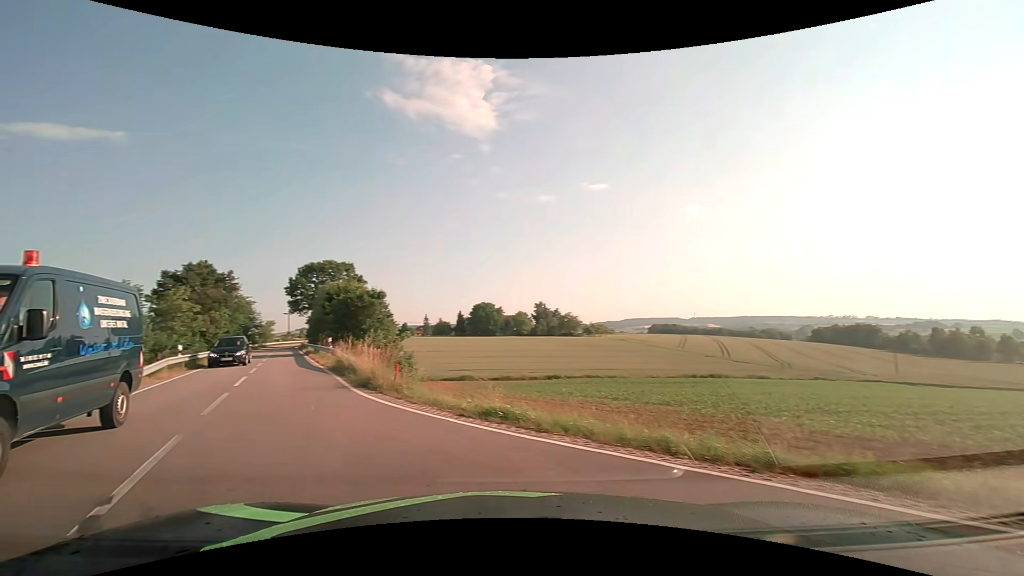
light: Day
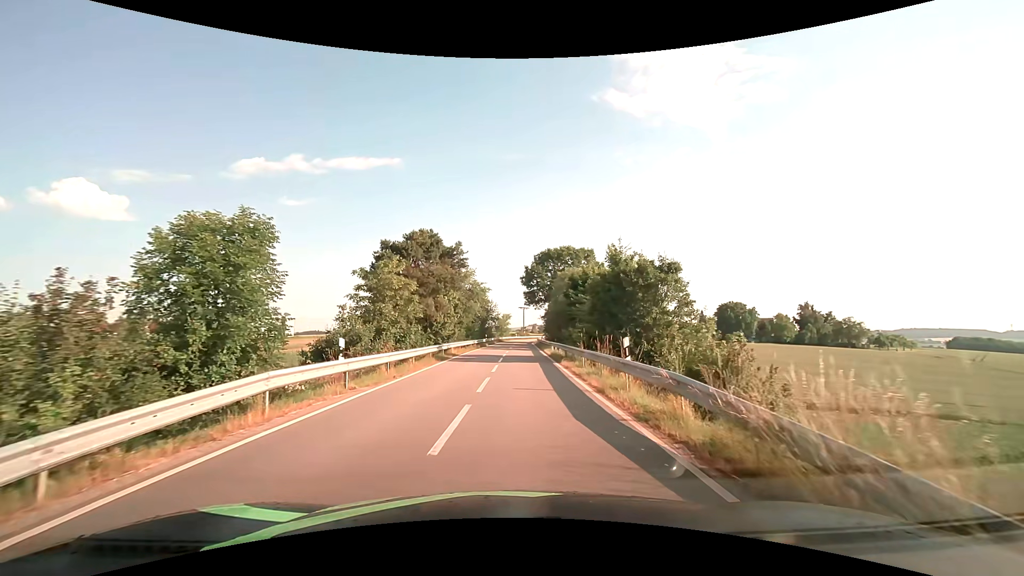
(-7.1, +16.0) m; -27°
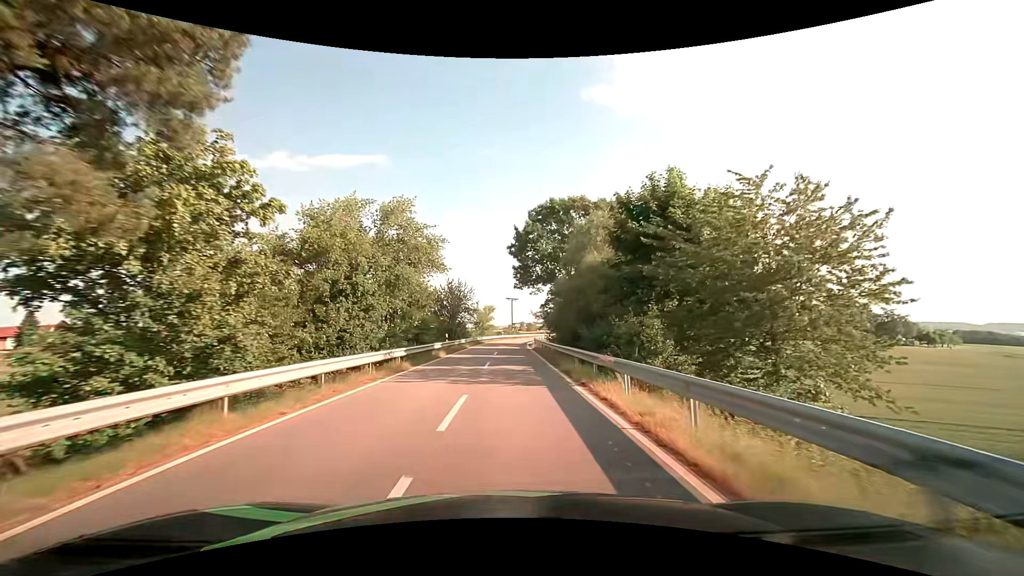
(+0.6, +29.6) m; +1°
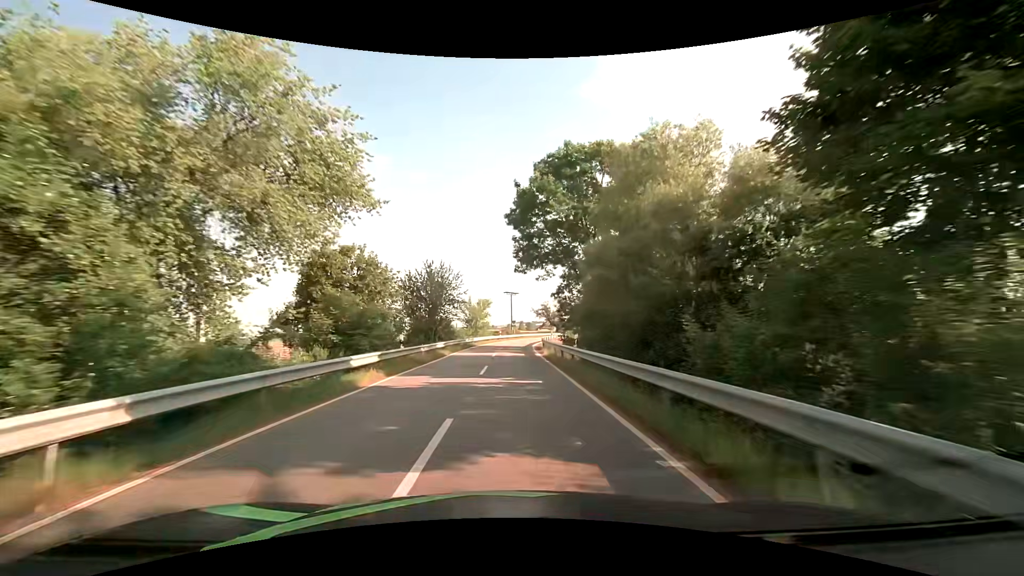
(0.0, +15.3) m; 0°
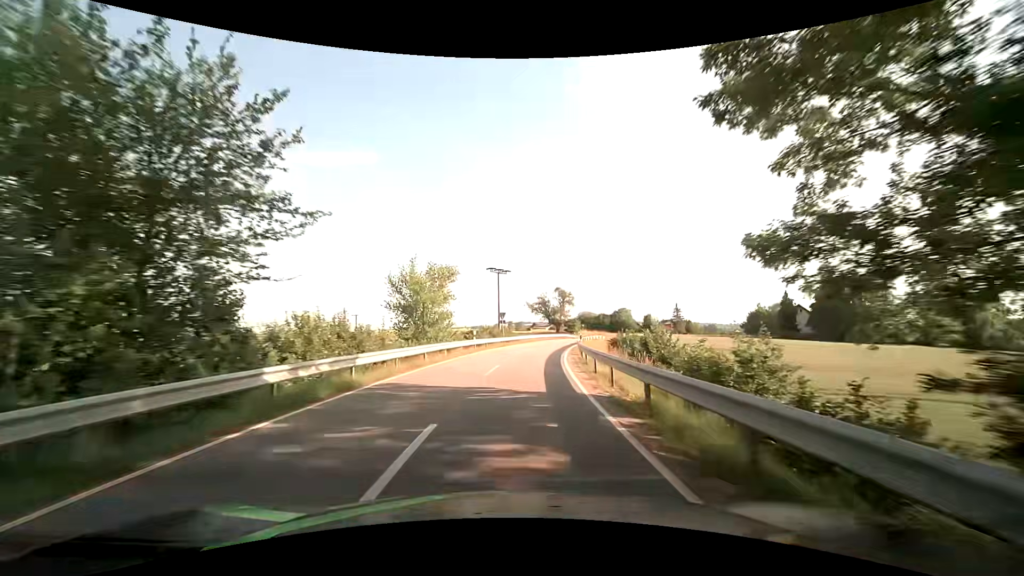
(+0.5, +35.9) m; +1°
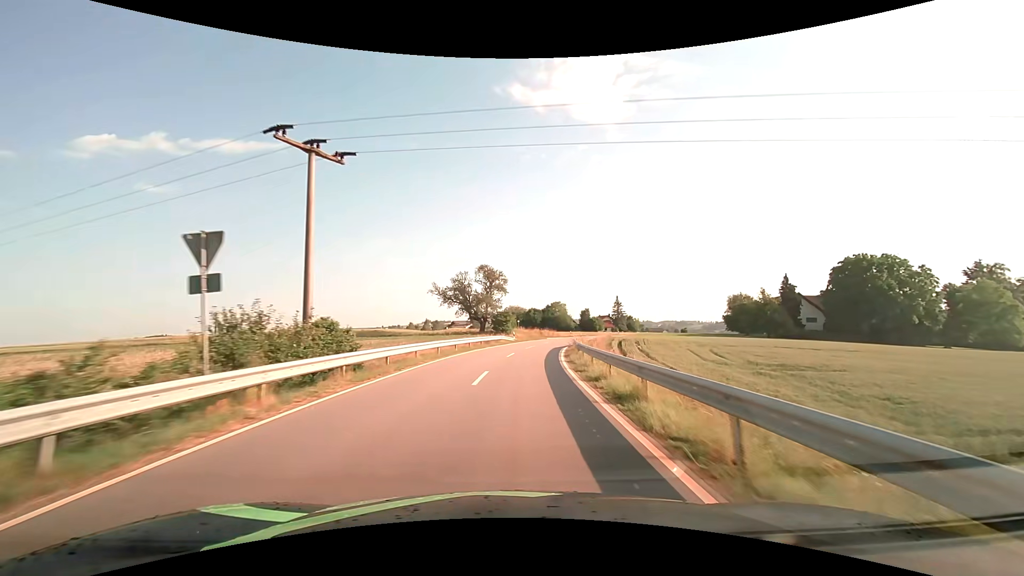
(+3.0, +40.0) m; +9°
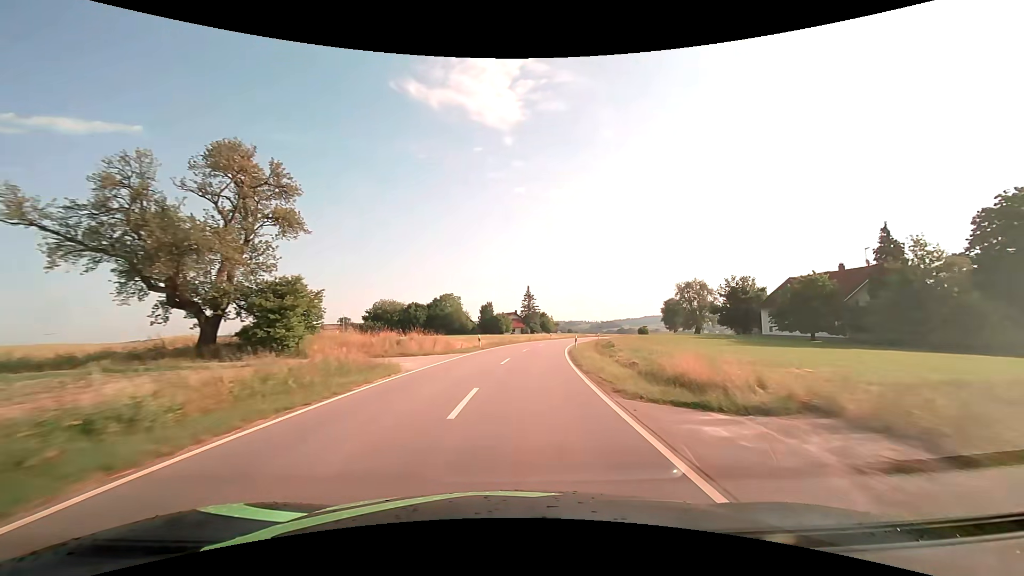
(+5.3, +53.0) m; +12°
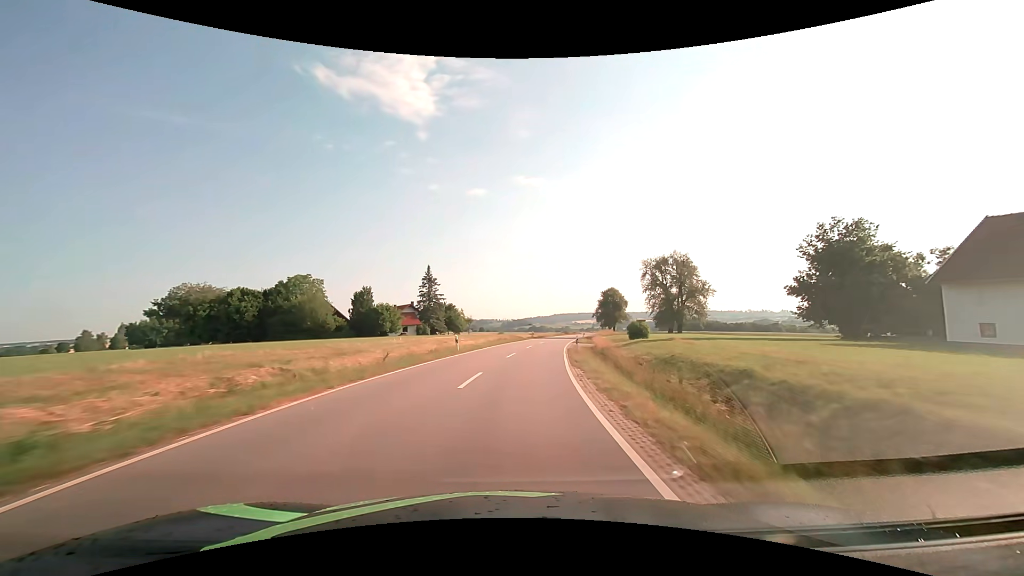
(+4.5, +44.8) m; +11°
(0, +10) (+1, +20) (+2, +30) (+3, +40) (+5, +50) (+6, +60) (+8, +69) (+10, +79) (+12, +89) (+14, +99) m
